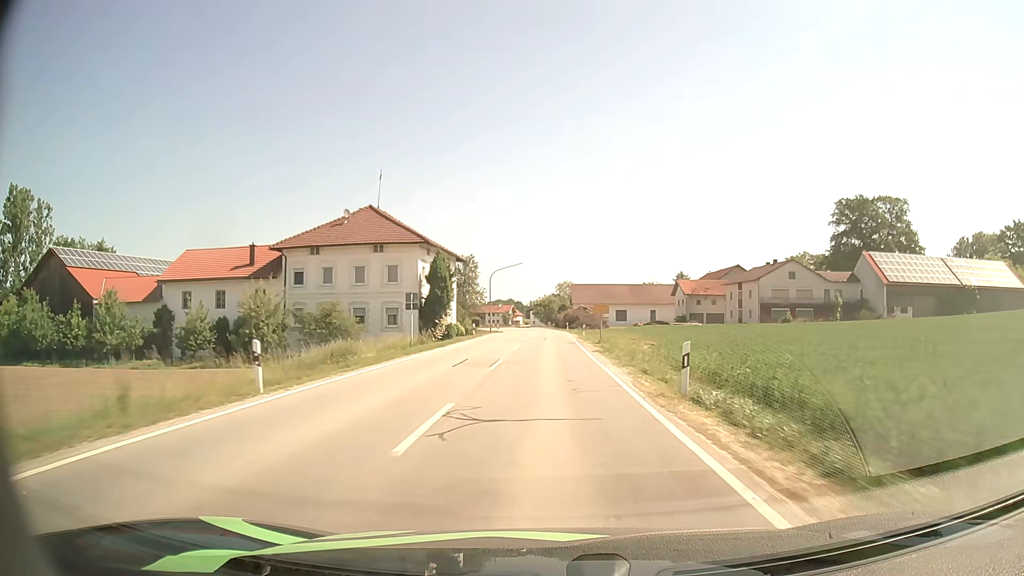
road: secondary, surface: asphalt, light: Day
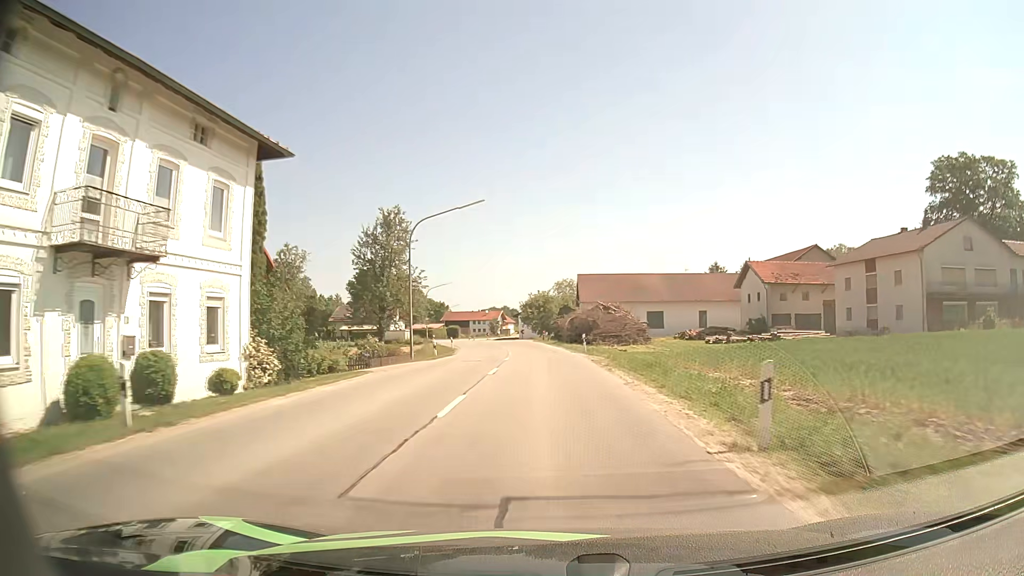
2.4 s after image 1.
(+0.1, +40.8) m; 0°
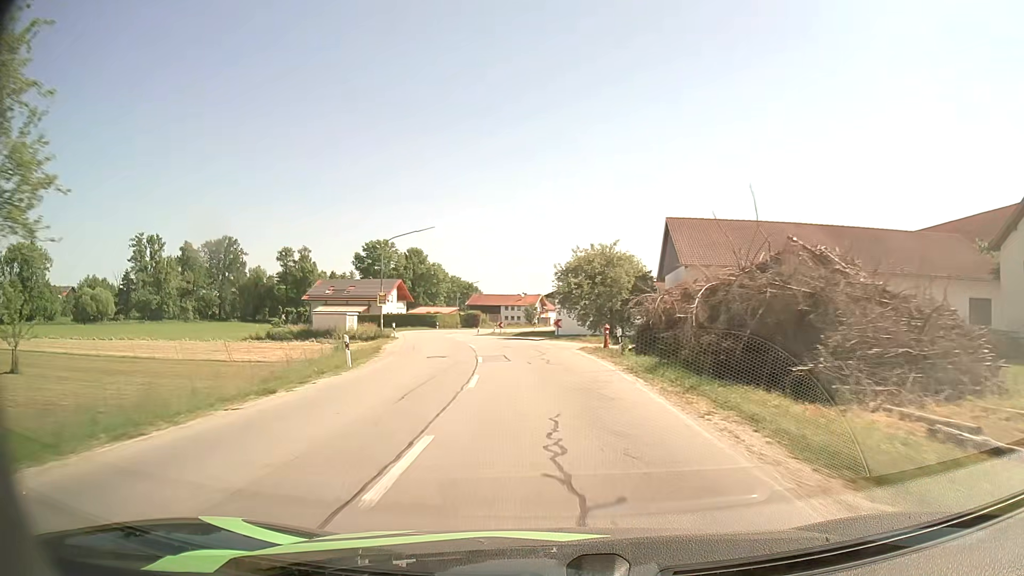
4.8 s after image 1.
(-0.8, +40.0) m; -3°
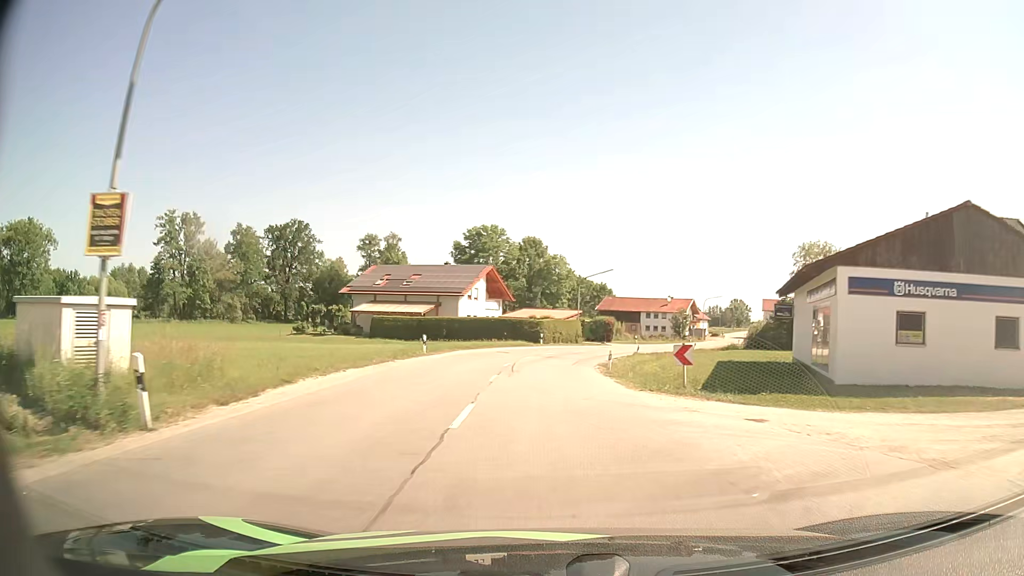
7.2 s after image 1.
(-4.1, +38.6) m; -12°
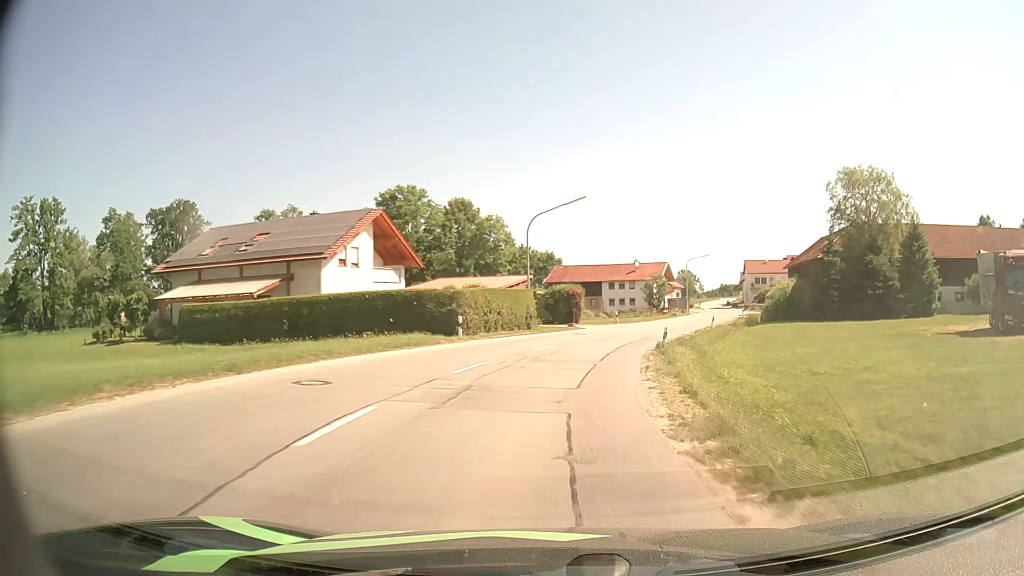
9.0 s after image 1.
(+0.6, +28.6) m; +5°
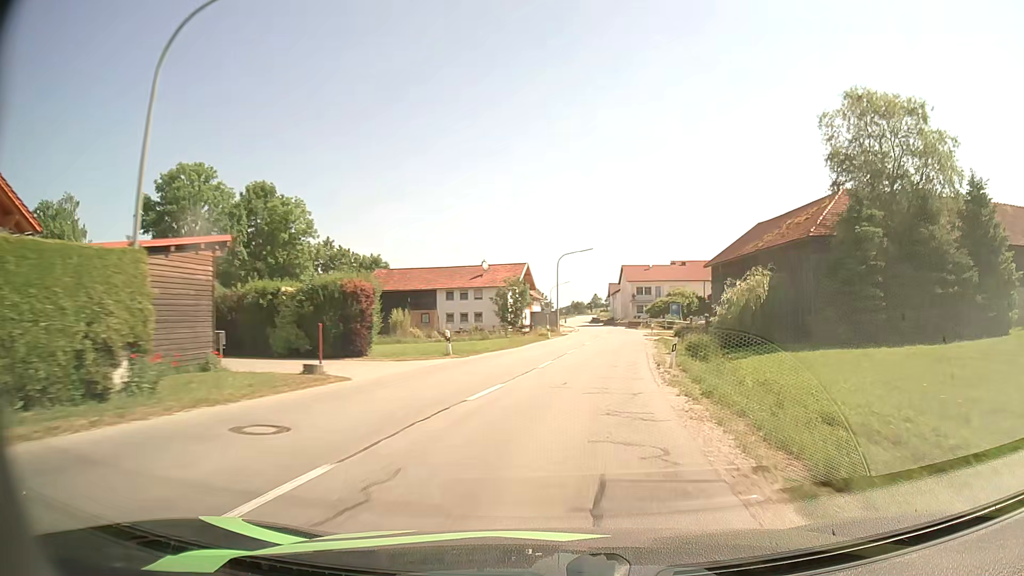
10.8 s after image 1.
(+3.1, +28.4) m; +13°
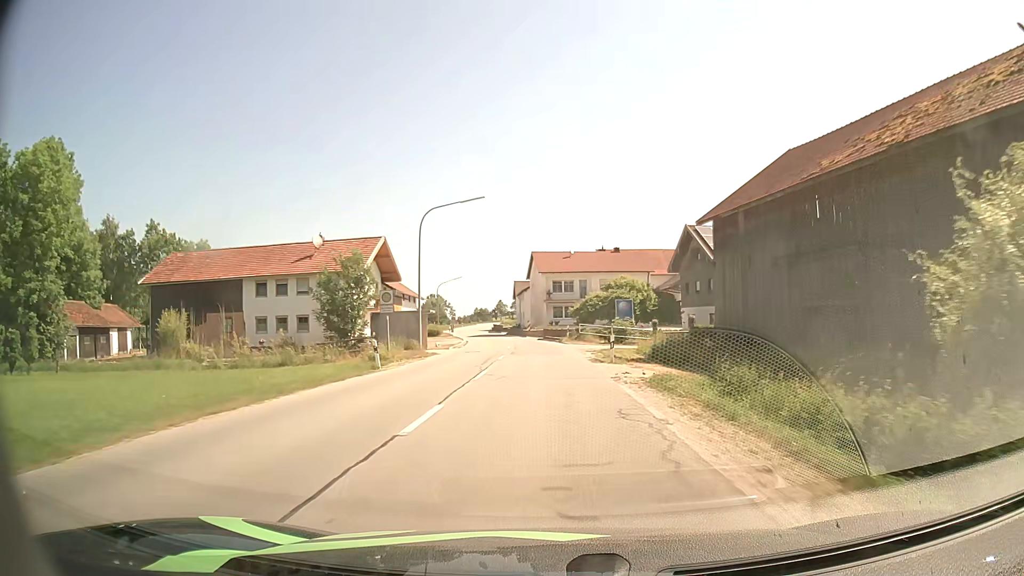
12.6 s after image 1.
(+2.7, +29.4) m; +8°
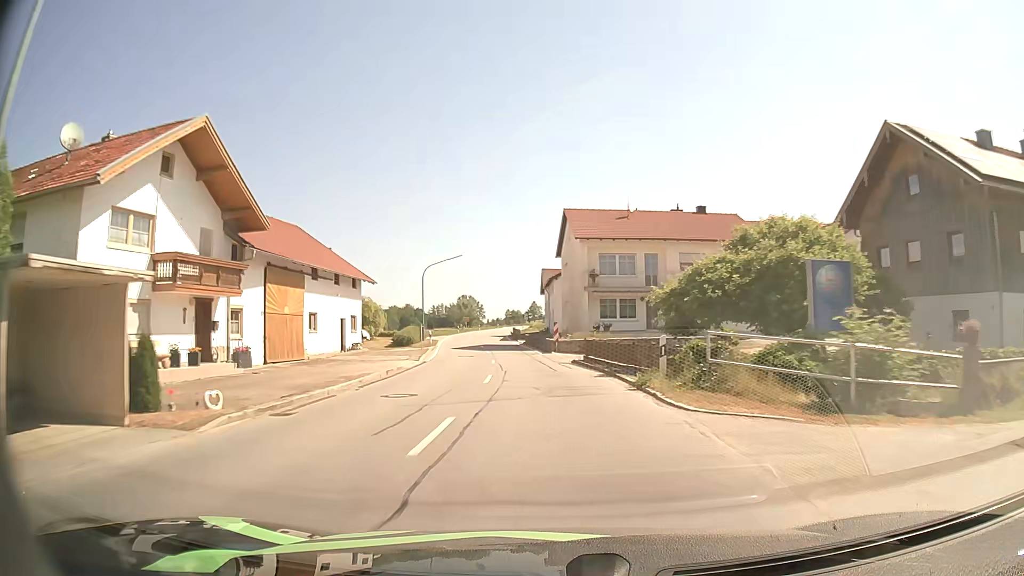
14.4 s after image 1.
(-0.3, +30.6) m; -3°
(0, +10) (-1, +20) (-2, +30) (-3, +40) (-4, +50) (-5, +60) (-6, +70) (-7, +80) (-7, +90) (-7, +100) m
